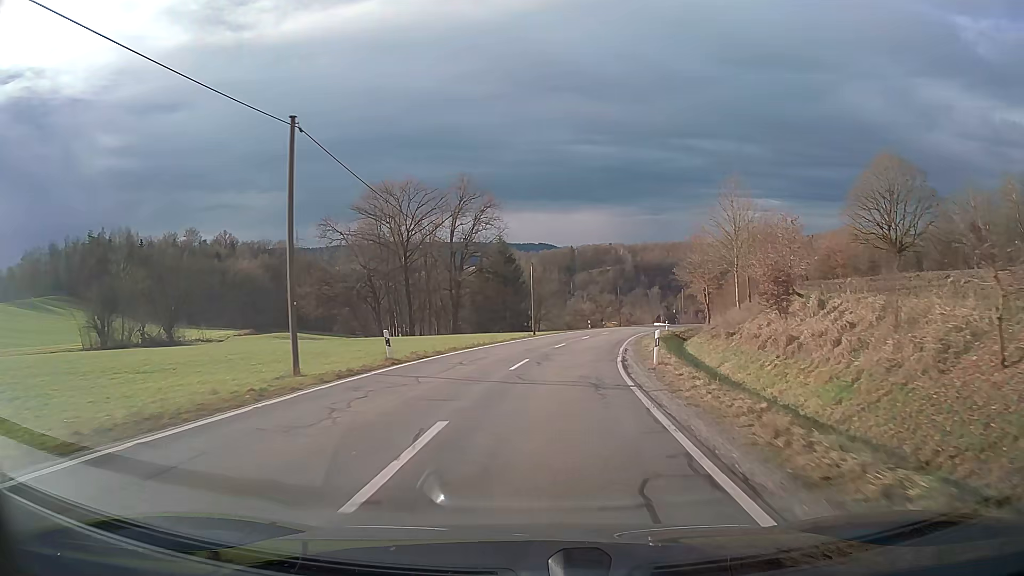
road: tertiary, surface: asphalt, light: Day
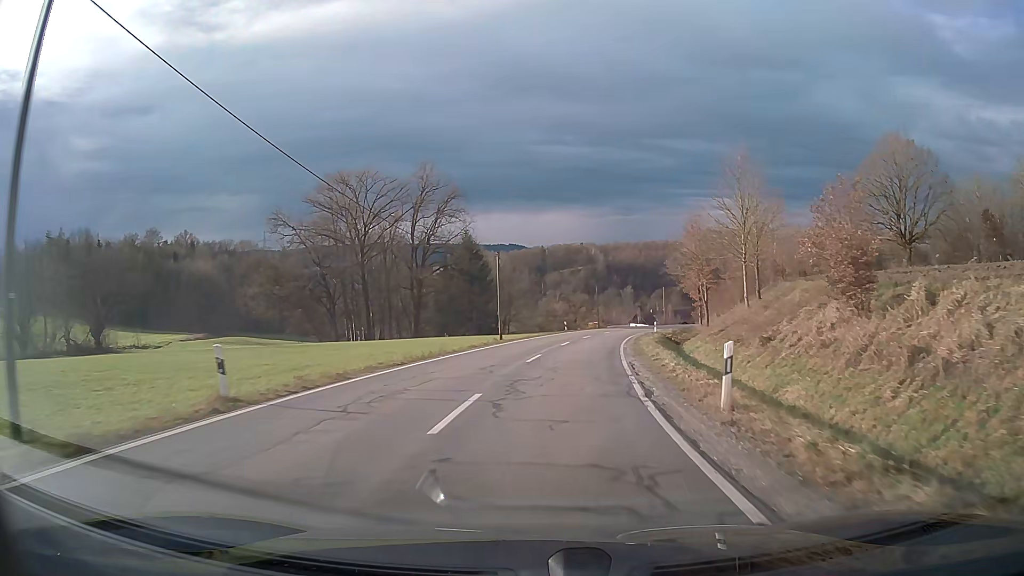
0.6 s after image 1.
(+0.2, +9.2) m; +2°
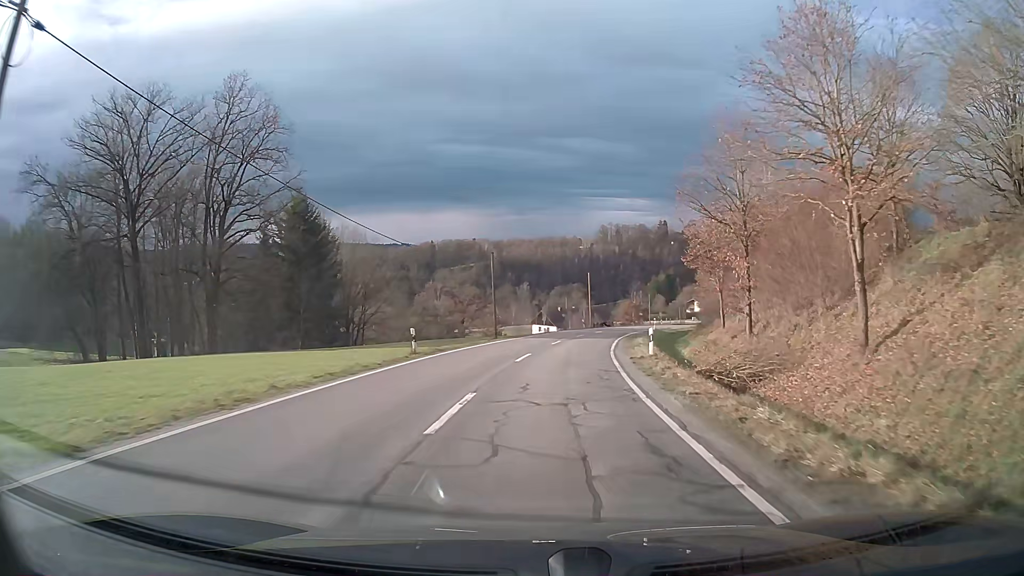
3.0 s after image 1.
(+2.9, +36.5) m; +9°
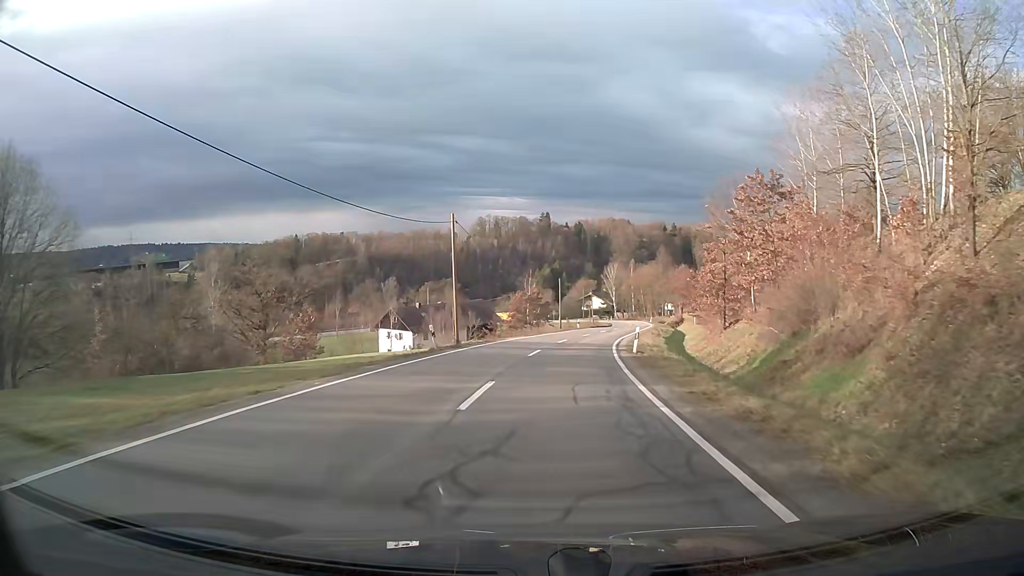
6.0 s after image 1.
(+4.1, +45.5) m; +10°
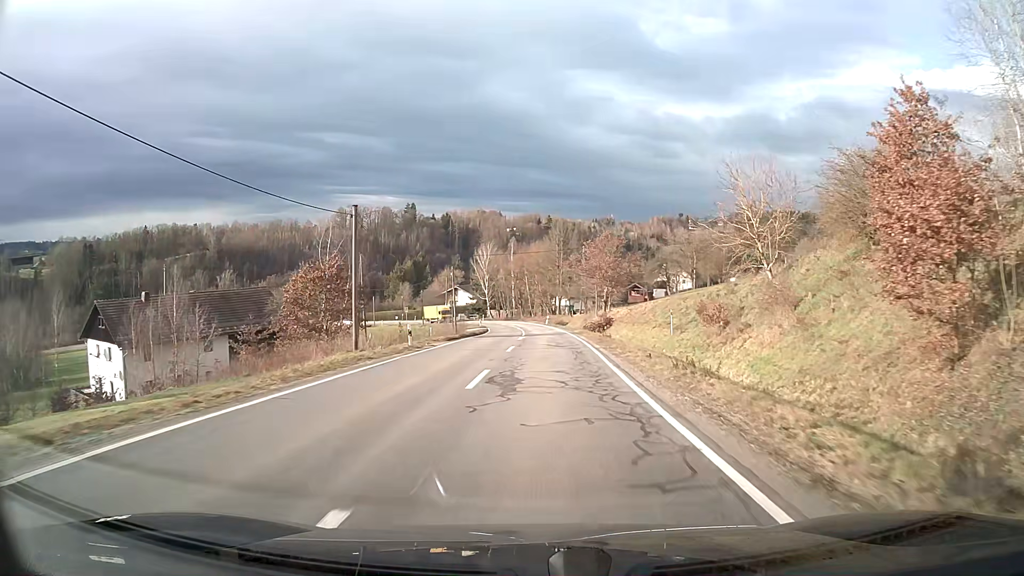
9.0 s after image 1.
(+4.3, +45.3) m; +11°
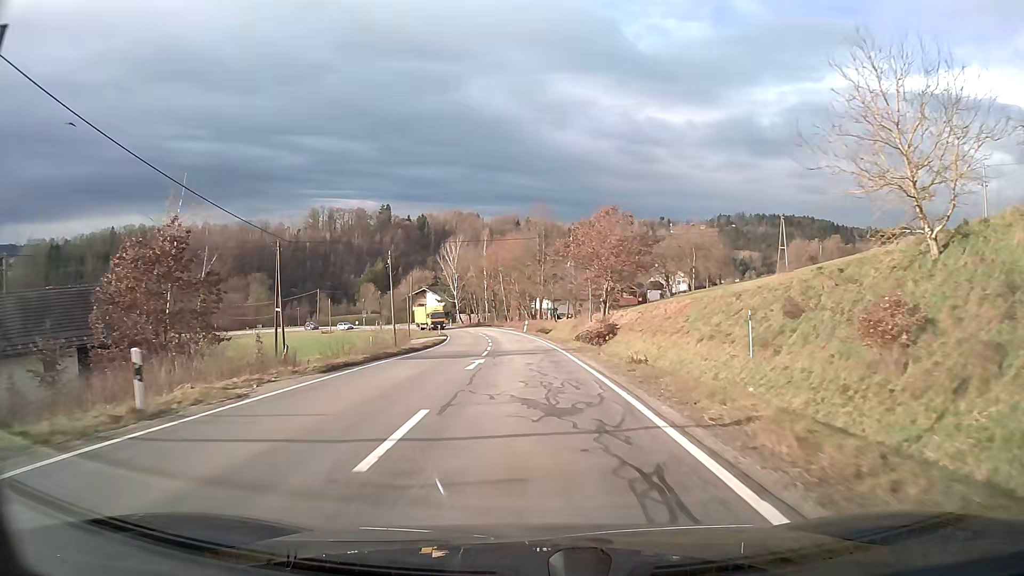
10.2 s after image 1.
(+0.3, +18.2) m; +1°
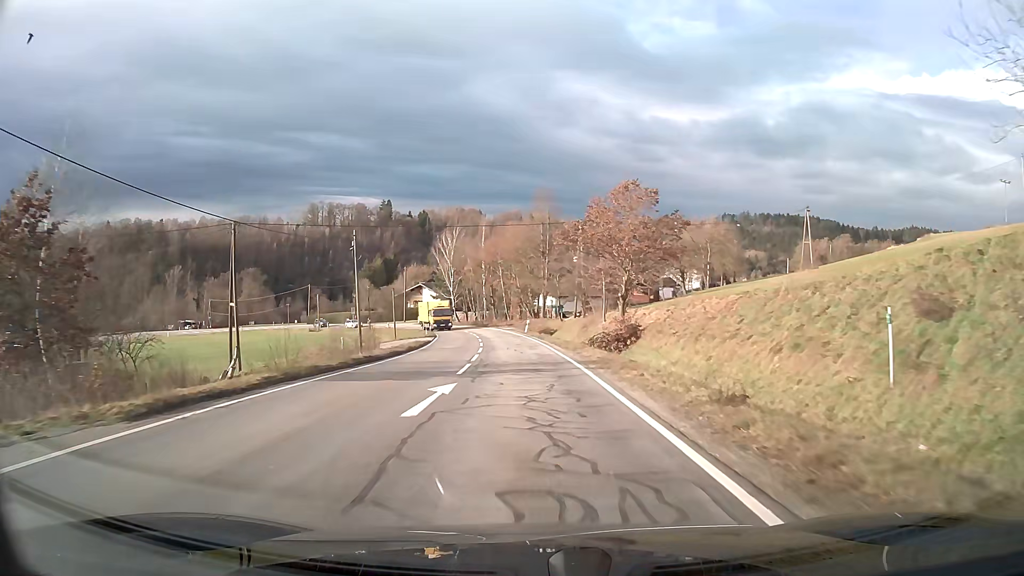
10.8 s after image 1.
(0.0, +9.1) m; 0°
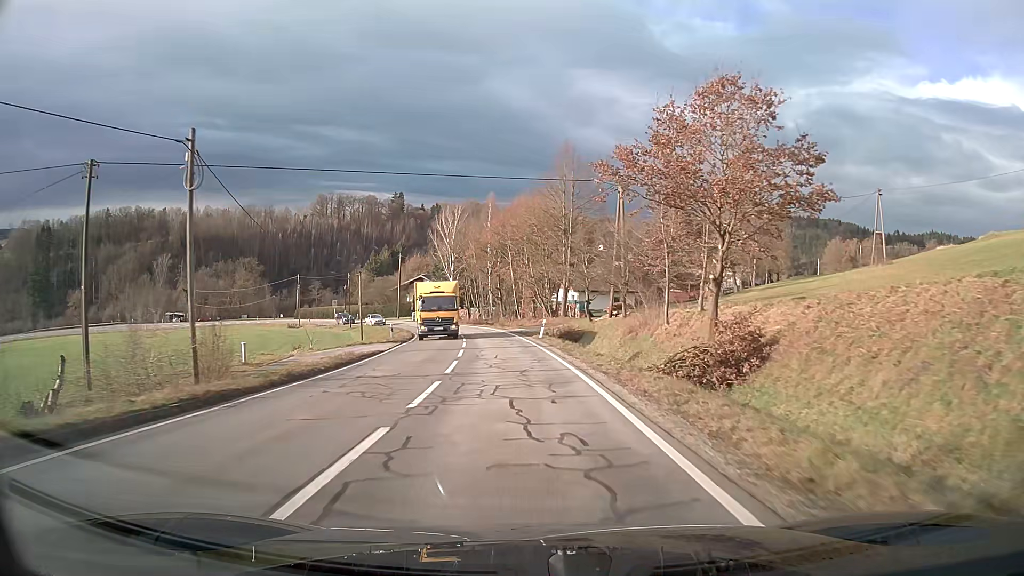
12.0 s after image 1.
(-0.2, +18.3) m; -2°
